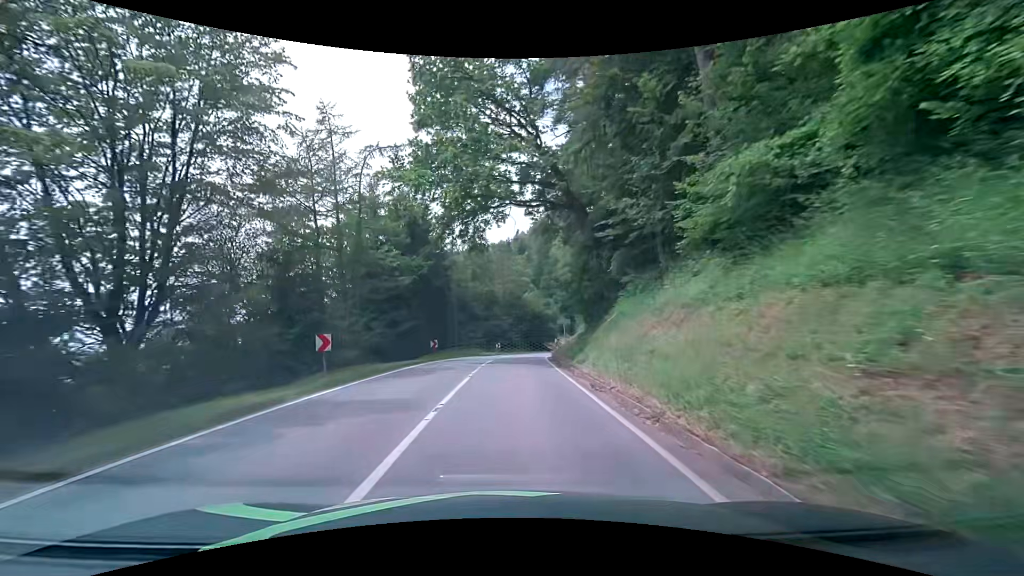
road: secondary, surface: asphalt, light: Day
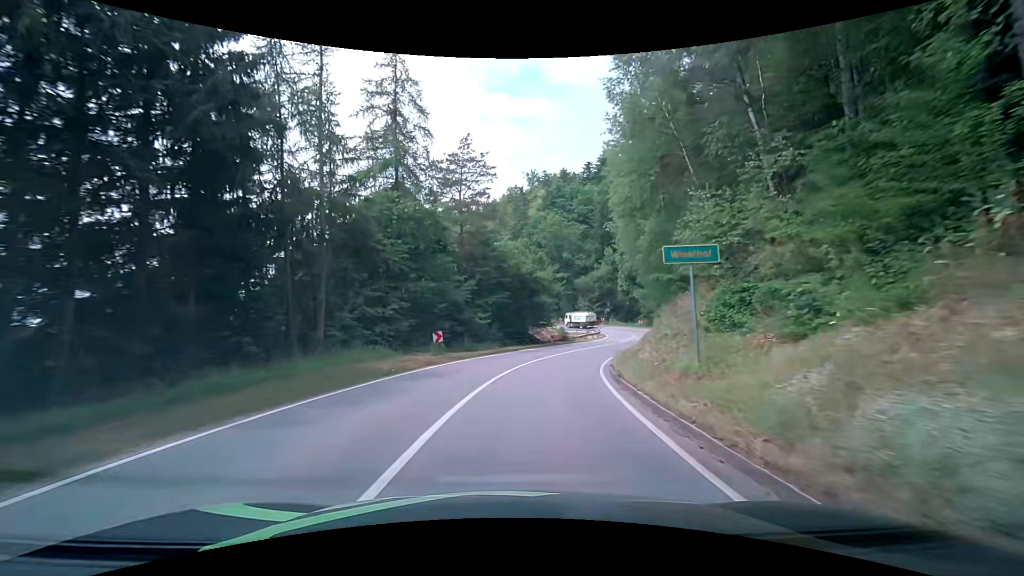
(+0.1, +33.5) m; +2°
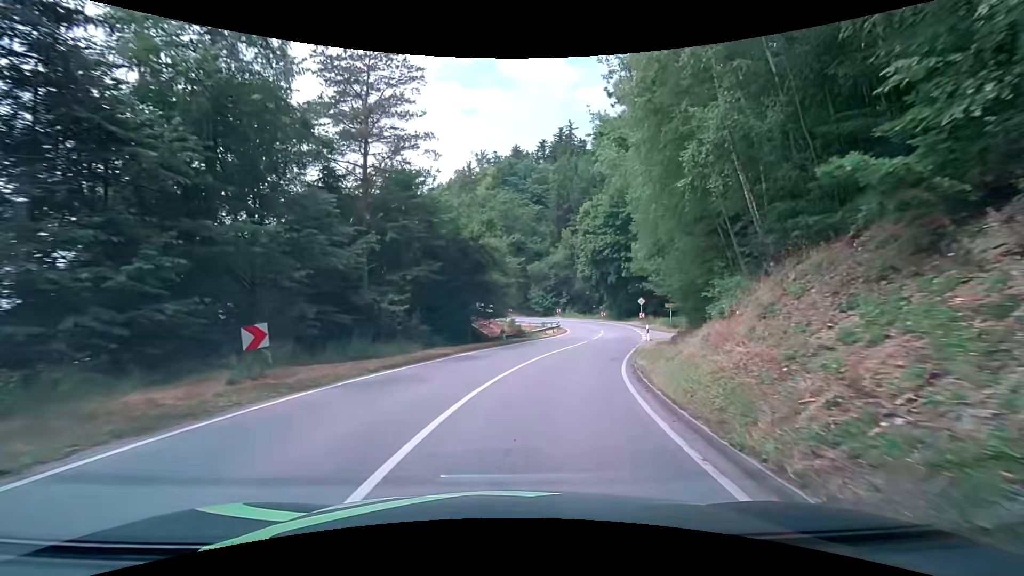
(+0.5, +13.1) m; +6°
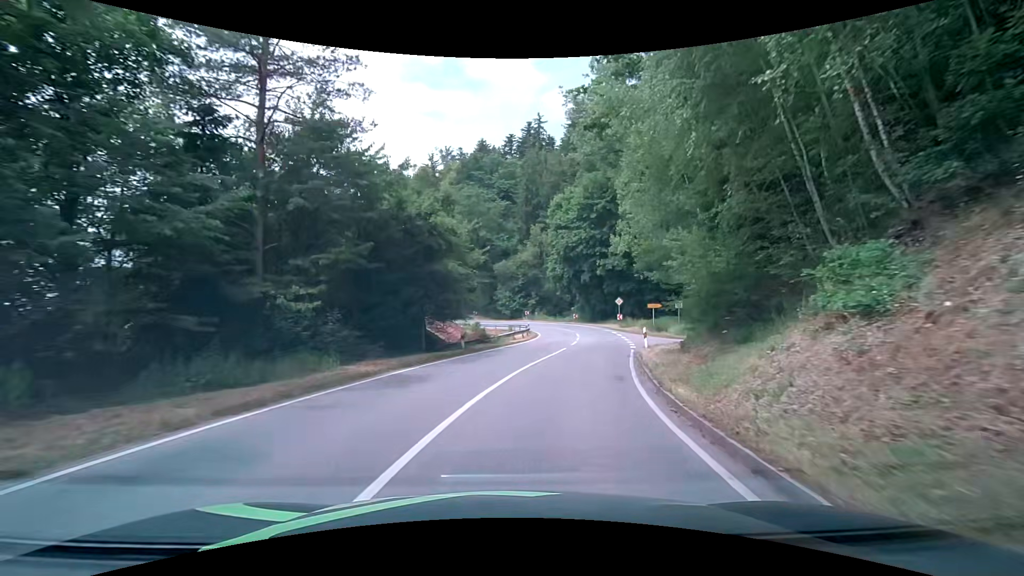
(+0.2, +6.3) m; +5°
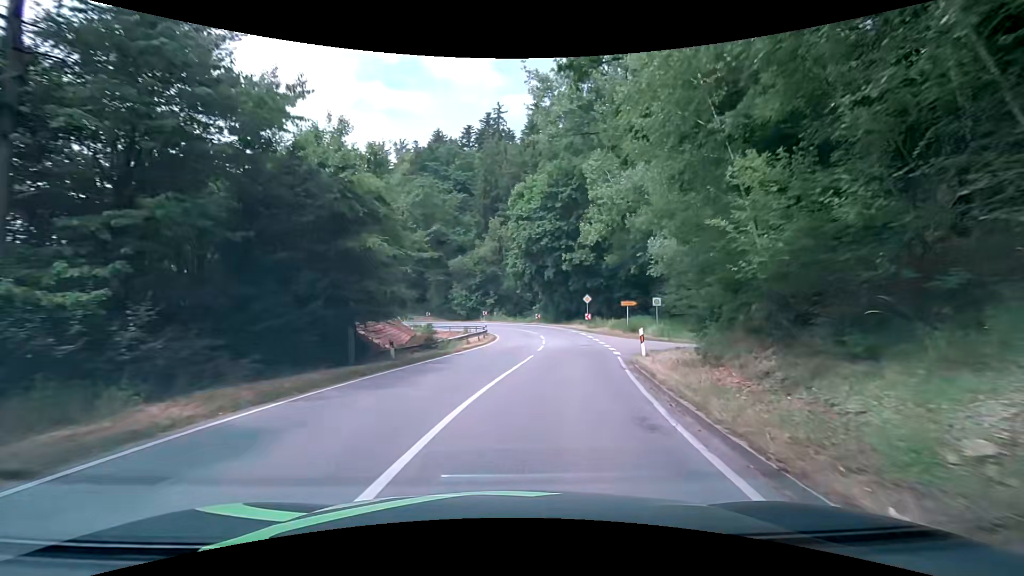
(+0.1, +6.2) m; +3°
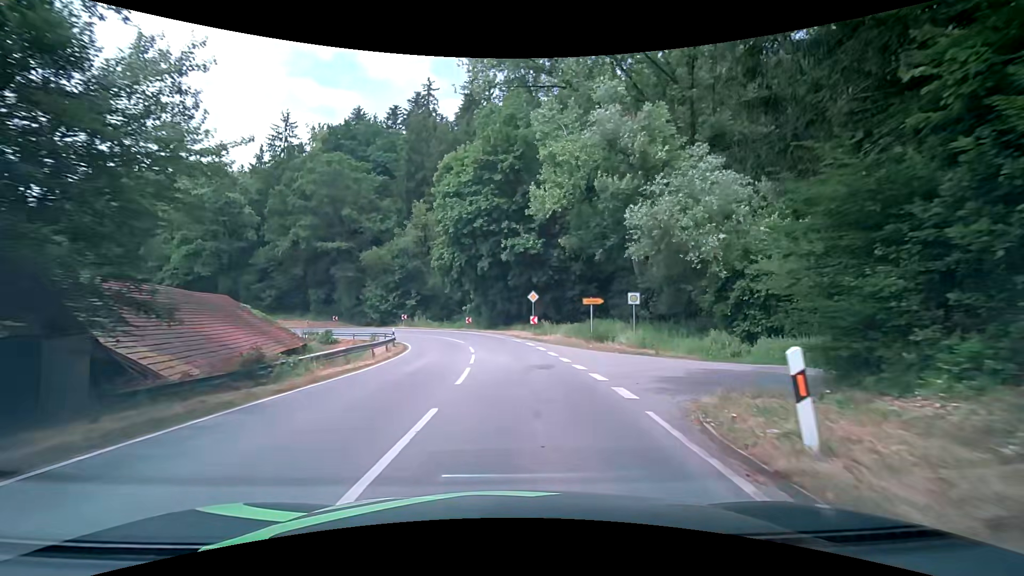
(+0.9, +12.0) m; +7°
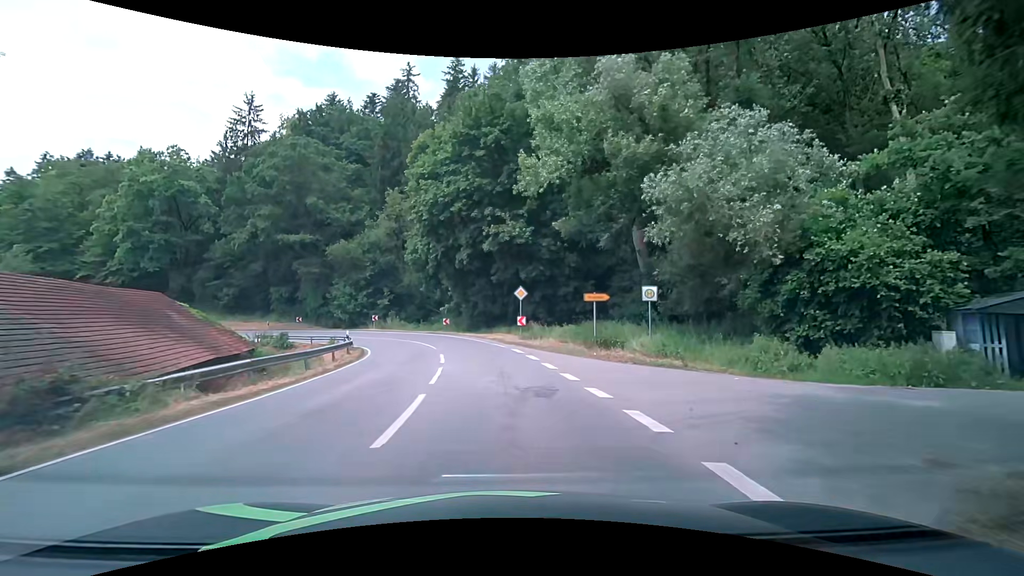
(+0.2, +5.9) m; +2°
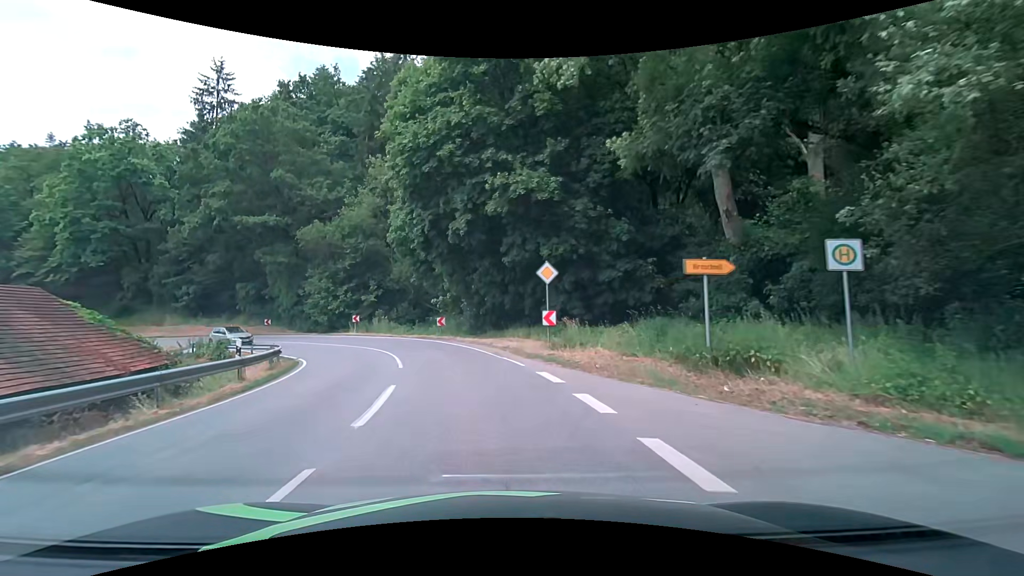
(+0.1, +11.6) m; -1°
(0, +10) (-2, +20) (-6, +29) (-11, +37) (-19, +44) (-28, +48) (-37, +51) (-47, +53) (-57, +55) (-67, +58) m
